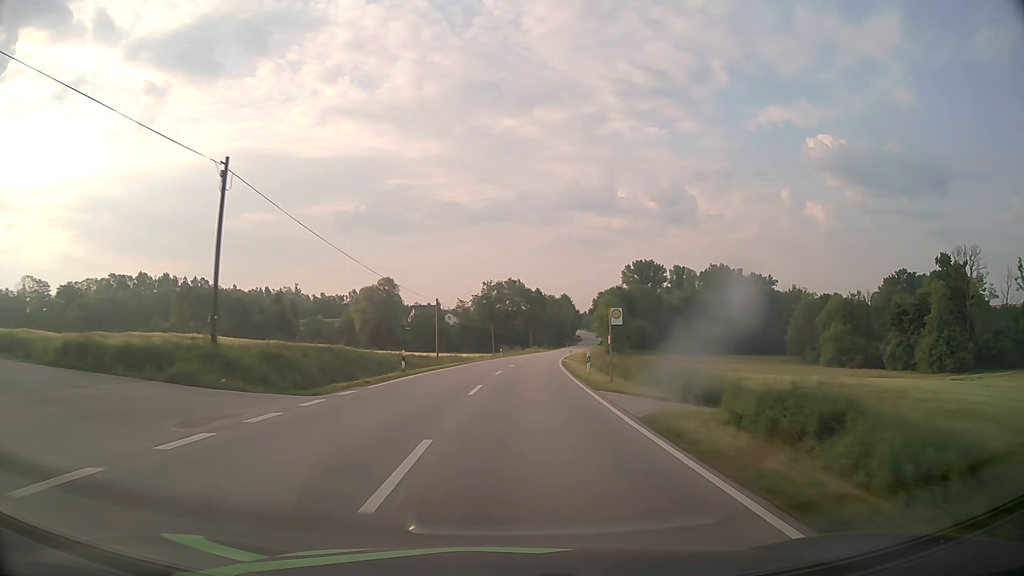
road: secondary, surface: asphalt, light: Day
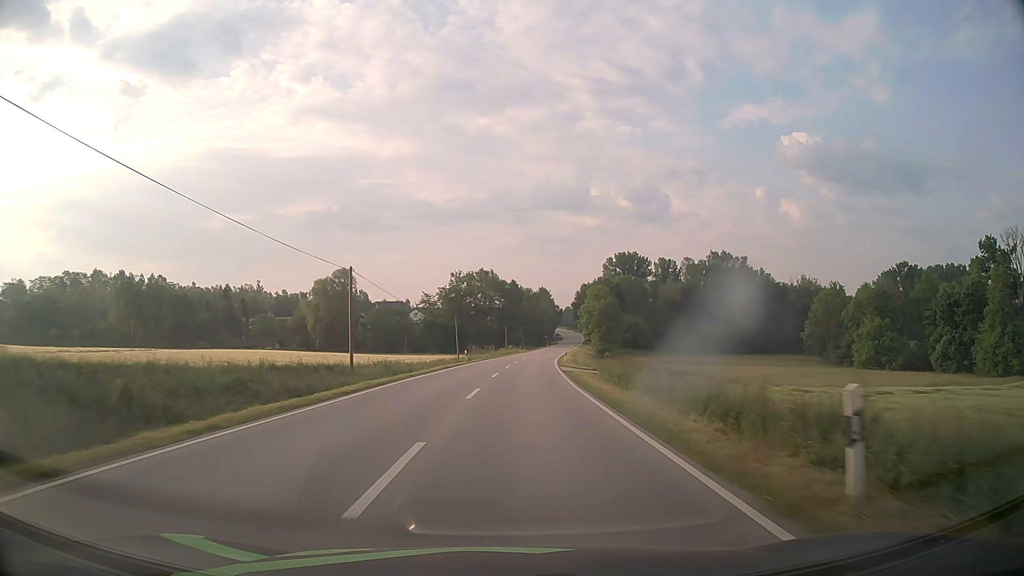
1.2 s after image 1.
(+0.5, +24.2) m; +2°
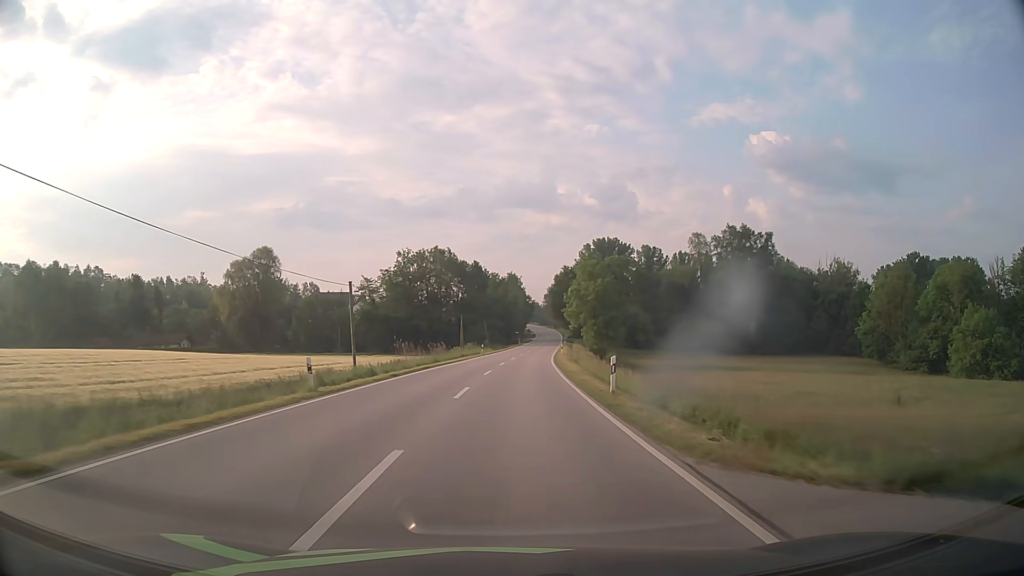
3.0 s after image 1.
(+1.0, +37.0) m; +3°
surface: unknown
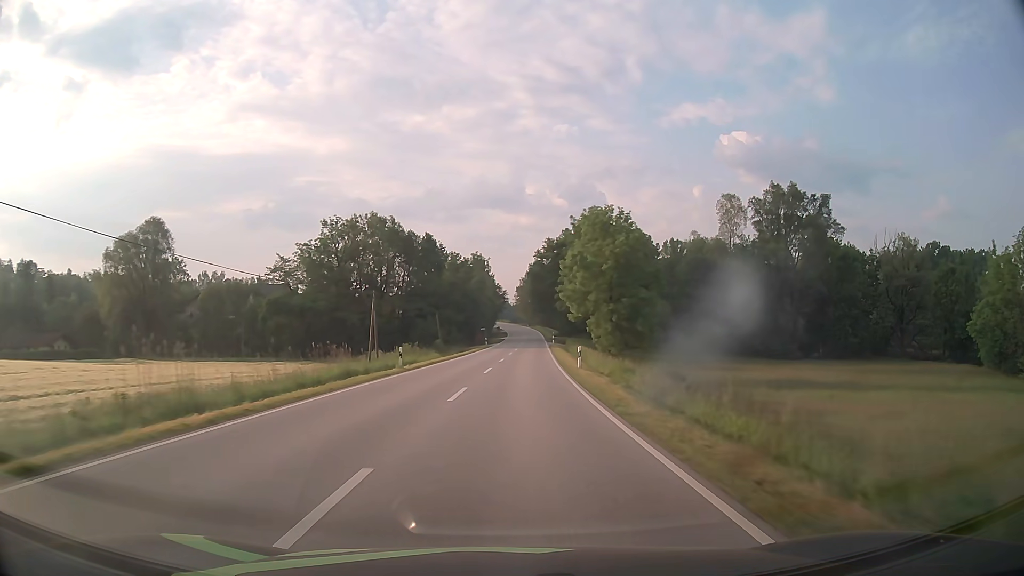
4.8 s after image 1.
(+0.9, +37.4) m; +3°
(0, +10) (0, +20) (+1, +30) (+1, +40) (+1, +50) (+2, +60) (+2, +70) (+3, +80) (+3, +90) (+4, +100) m
